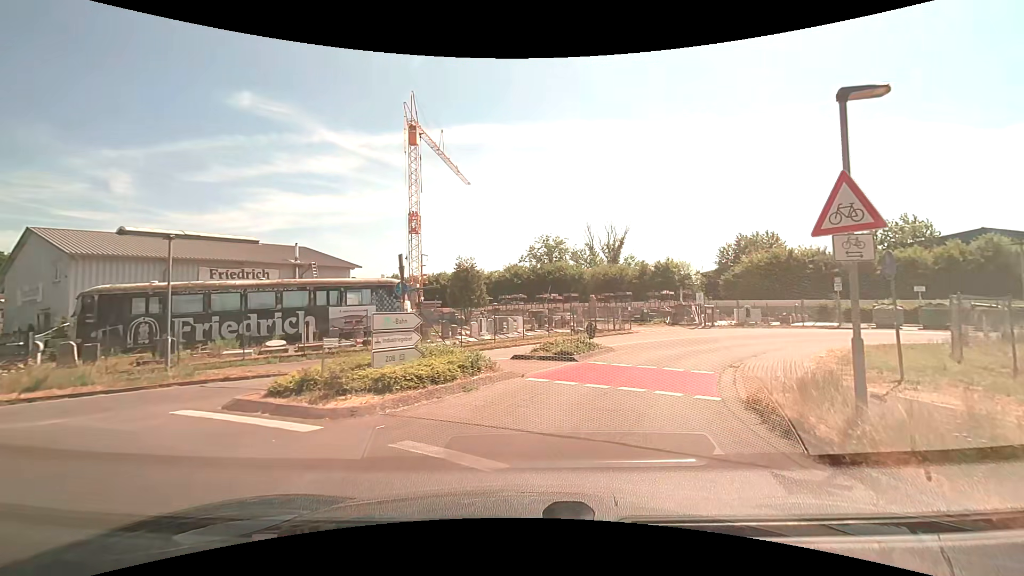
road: secondary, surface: asphalt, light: Day
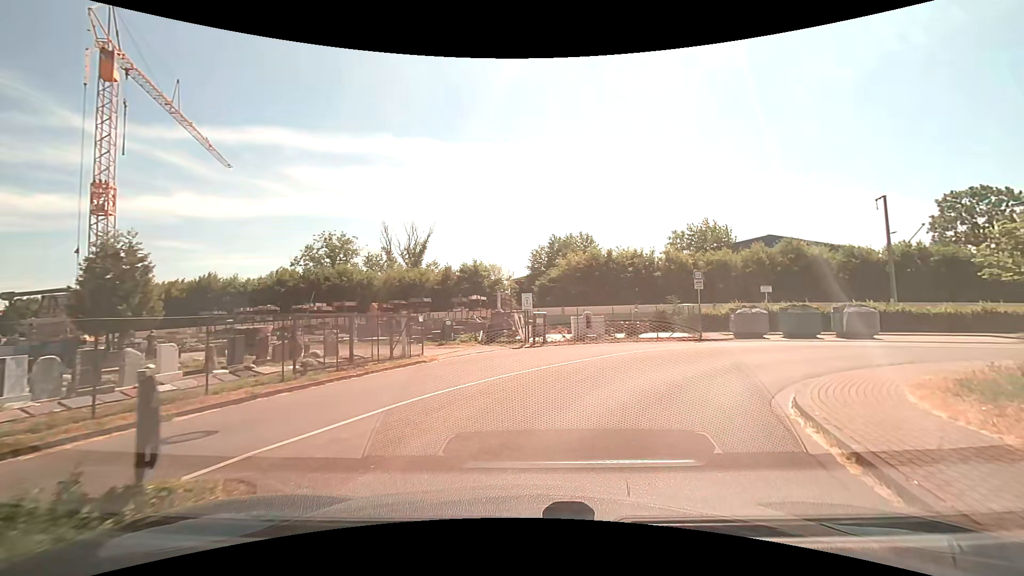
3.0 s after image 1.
(+2.5, +13.9) m; +22°
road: unclassified
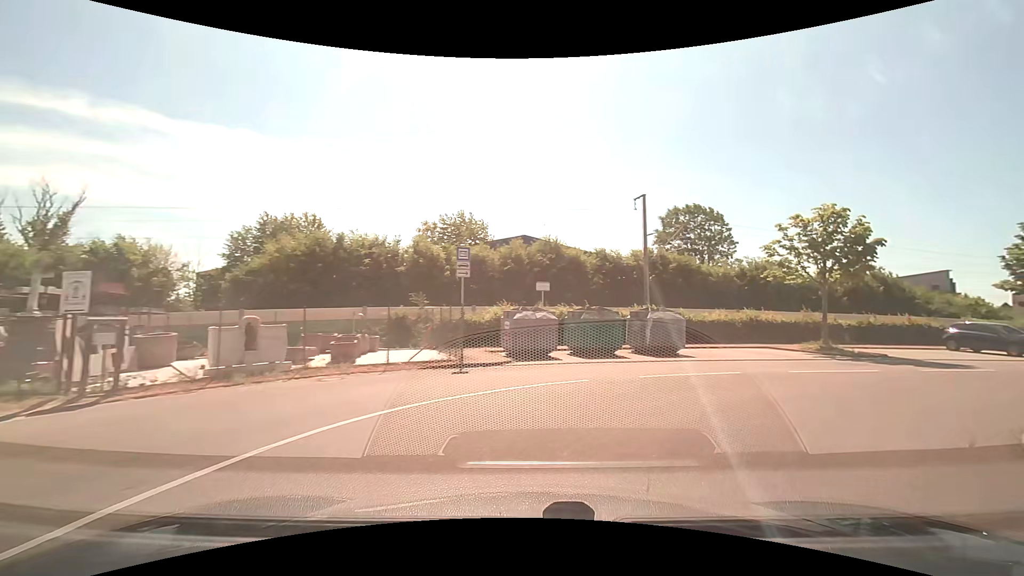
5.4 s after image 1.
(+2.3, +11.7) m; +28°
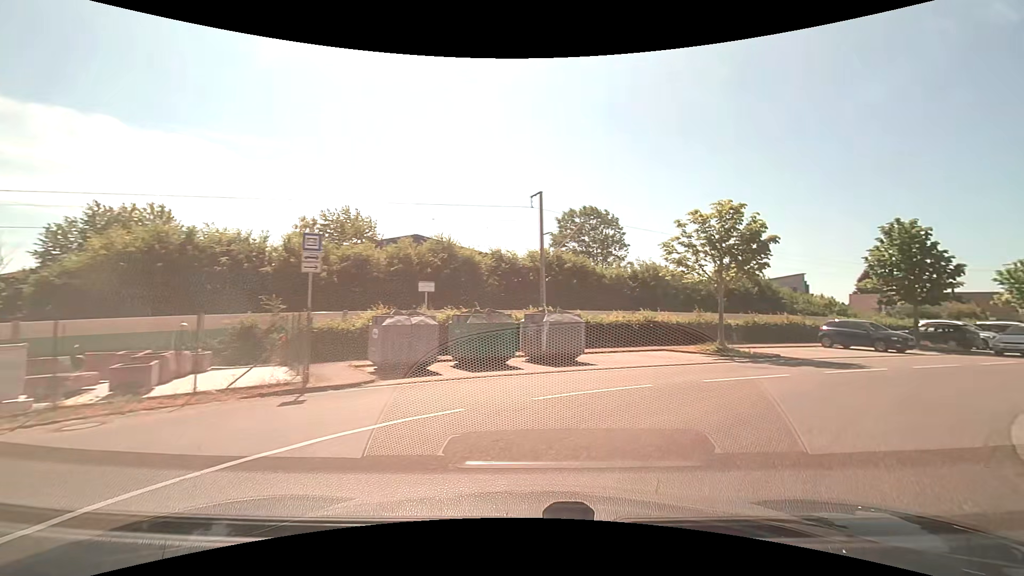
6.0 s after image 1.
(+0.3, +2.8) m; +12°
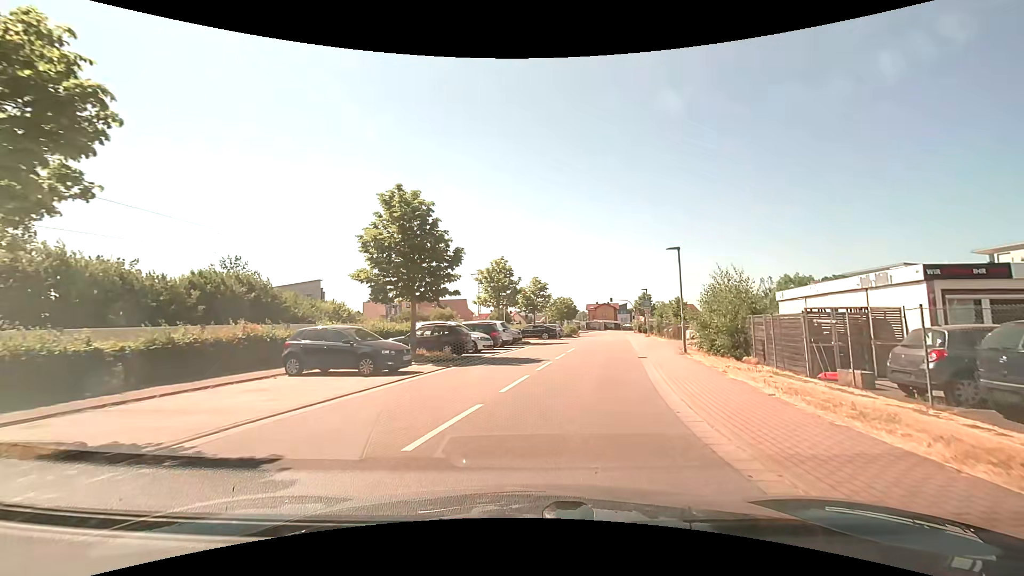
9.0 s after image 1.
(+6.7, +11.9) m; +49°
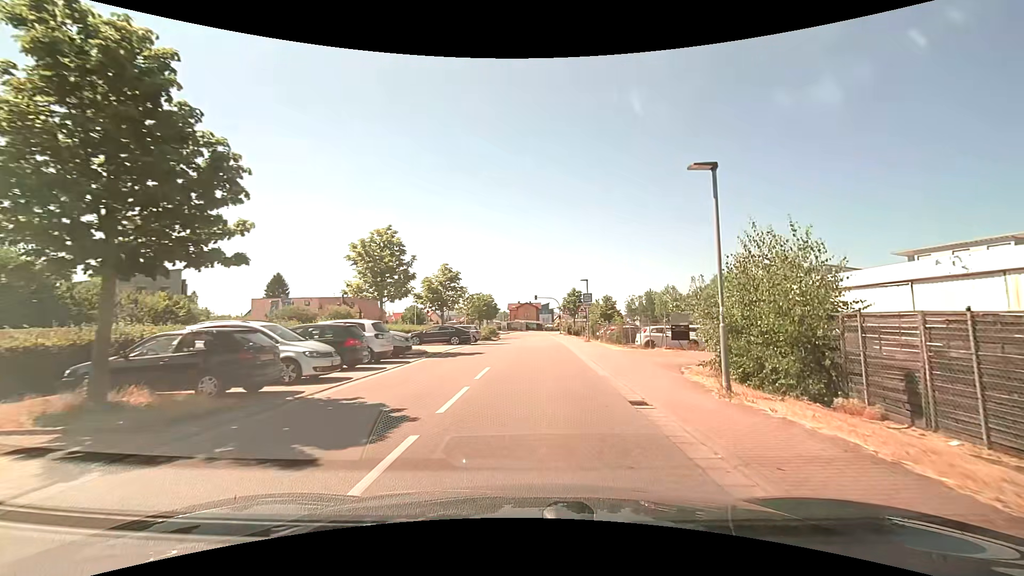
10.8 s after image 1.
(+0.8, +11.2) m; +9°
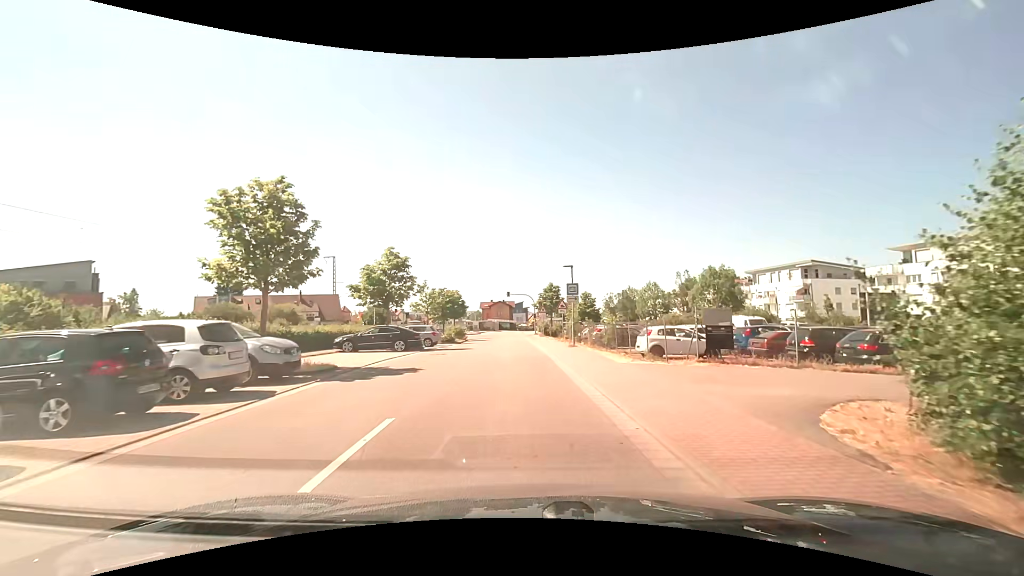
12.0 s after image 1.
(+0.3, +7.9) m; +3°
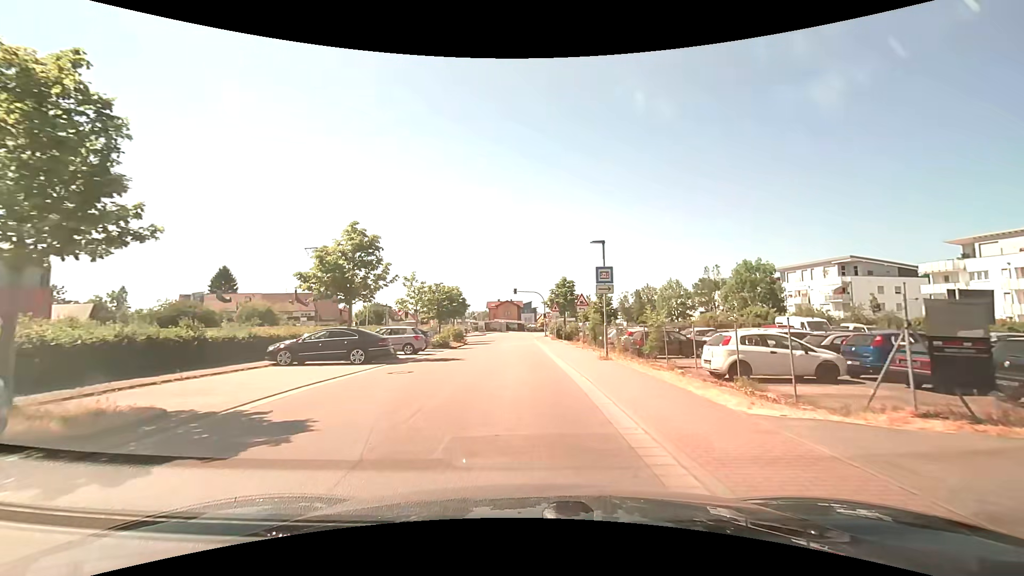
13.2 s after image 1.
(-0.1, +7.9) m; -1°
(0, +10) (0, +20) (0, +30) (0, +40) (-1, +50) (-1, +60) (-3, +70) (-10, +76) (-20, +78) (-30, +78) m
